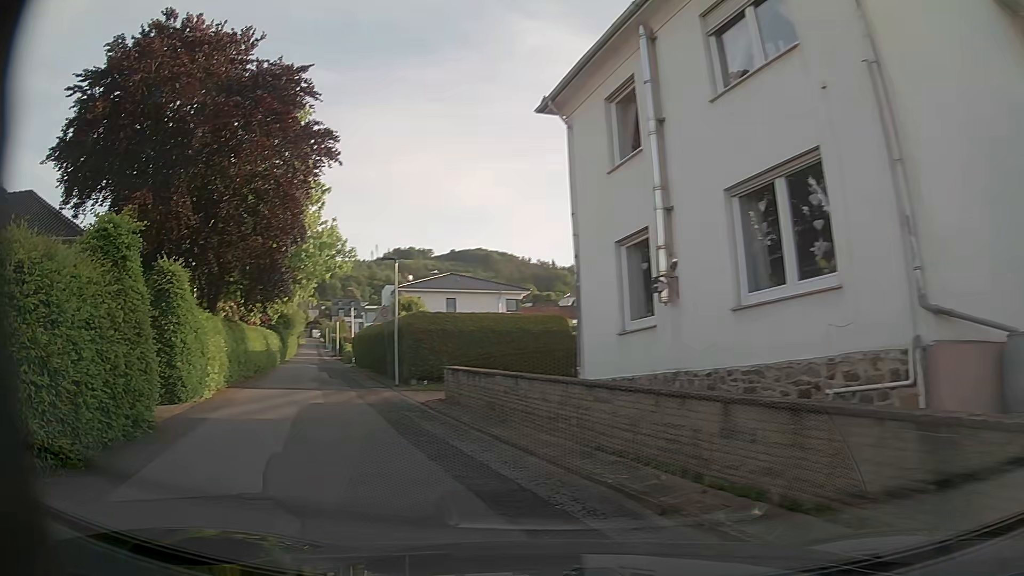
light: Day
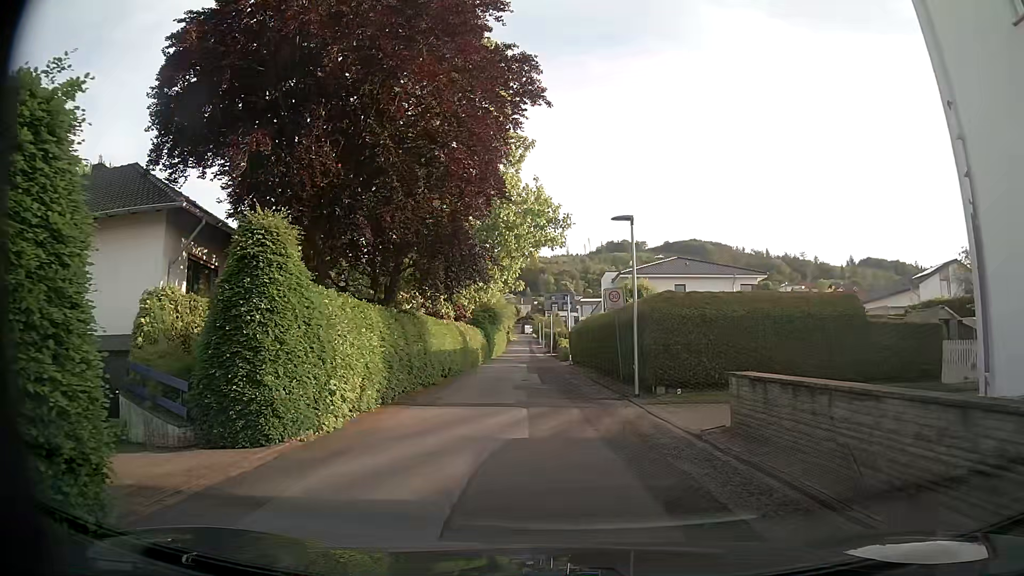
(-1.5, +6.6) m; -18°
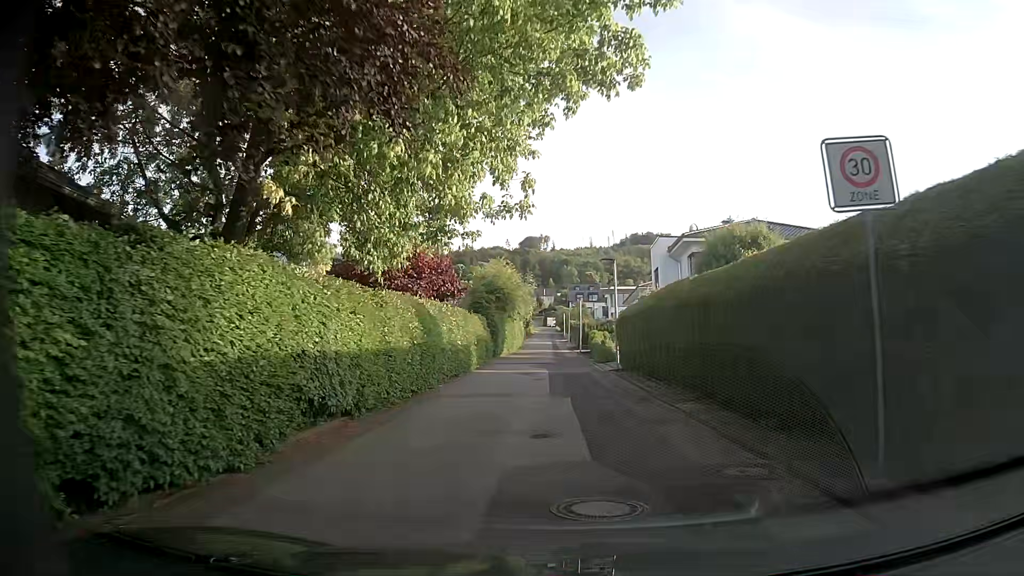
(-0.4, +16.2) m; -2°
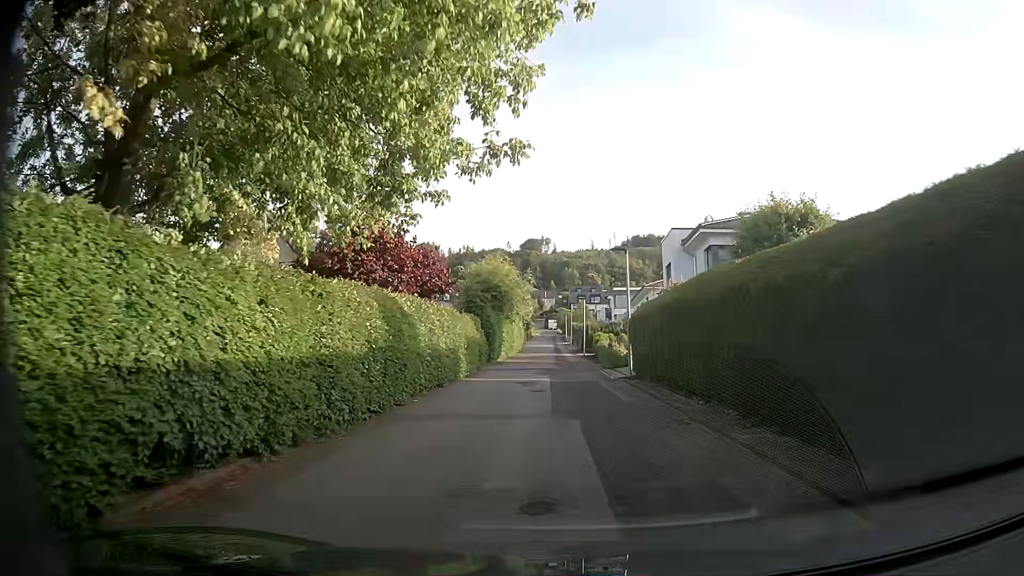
(0.0, +3.8) m; +1°
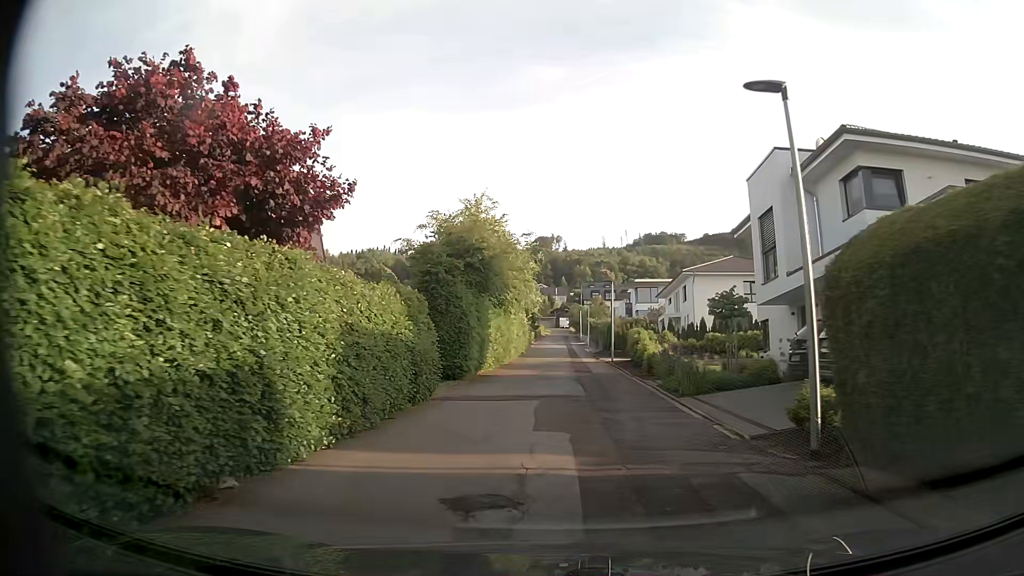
(-0.4, +15.8) m; -2°
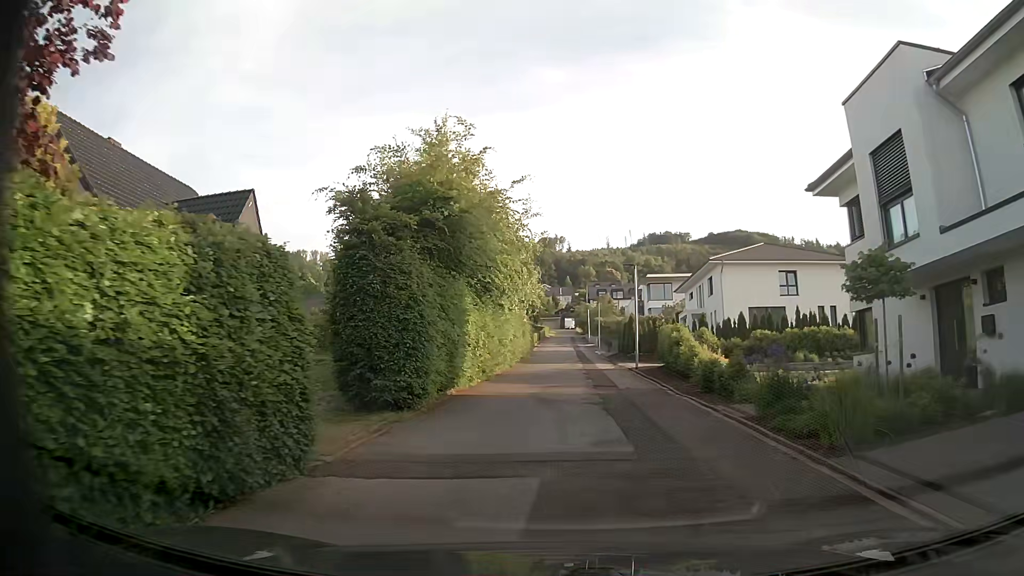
(0.0, +8.5) m; 0°
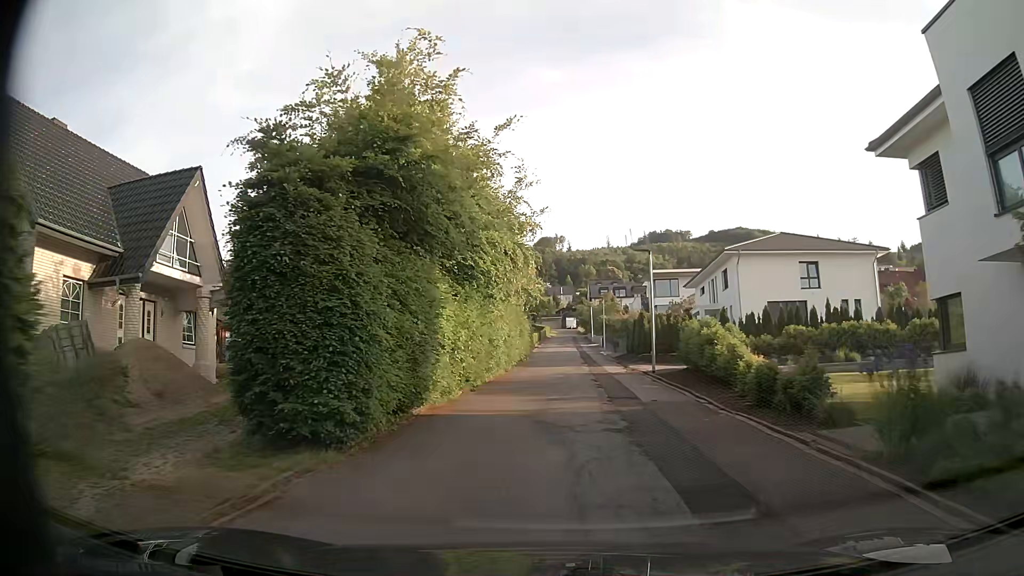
(0.0, +4.4) m; 0°
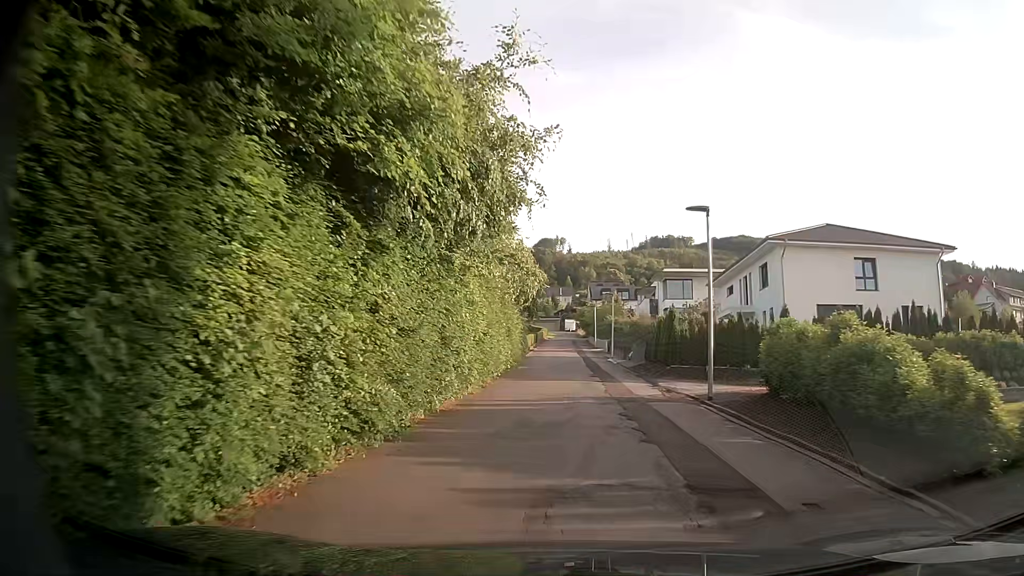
(-0.1, +9.1) m; +1°
